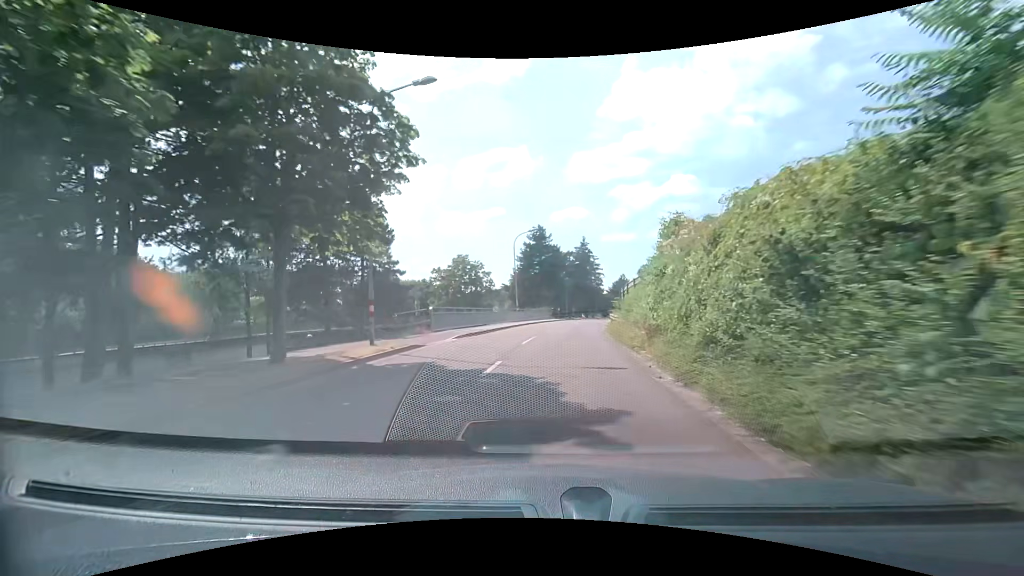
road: tertiary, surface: asphalt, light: Day
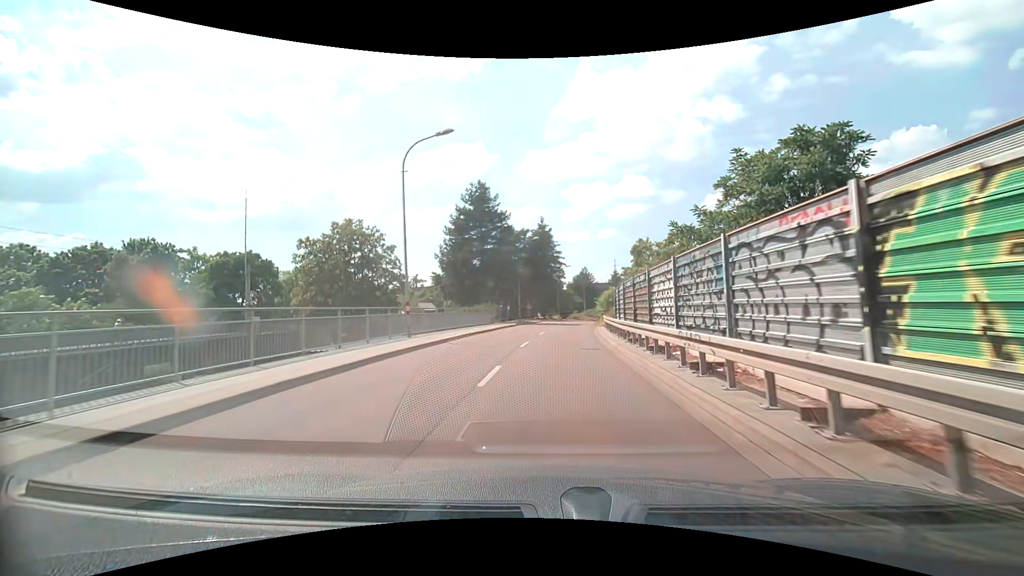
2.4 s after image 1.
(+1.1, +27.5) m; +5°
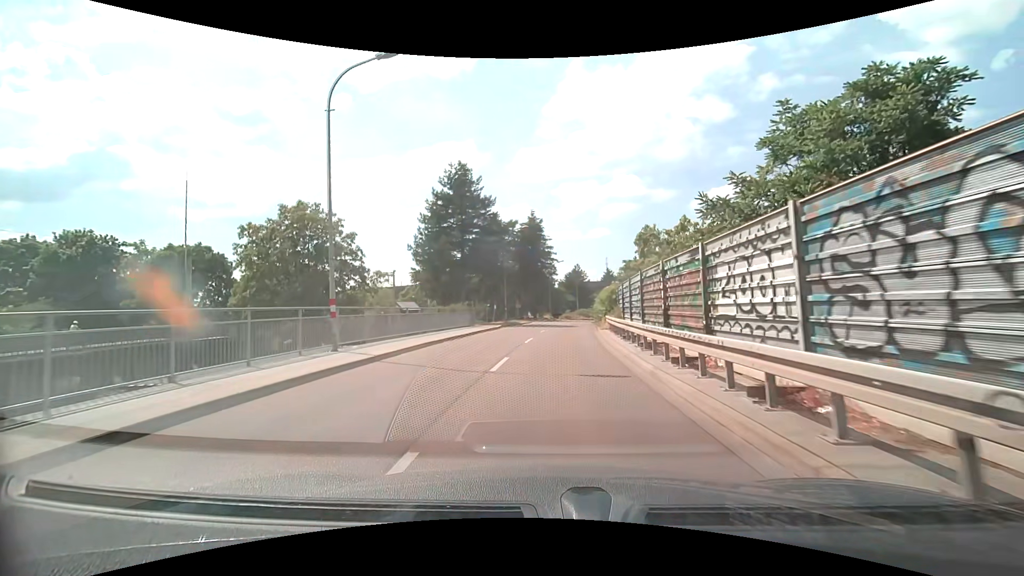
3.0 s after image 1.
(+0.1, +6.9) m; +1°
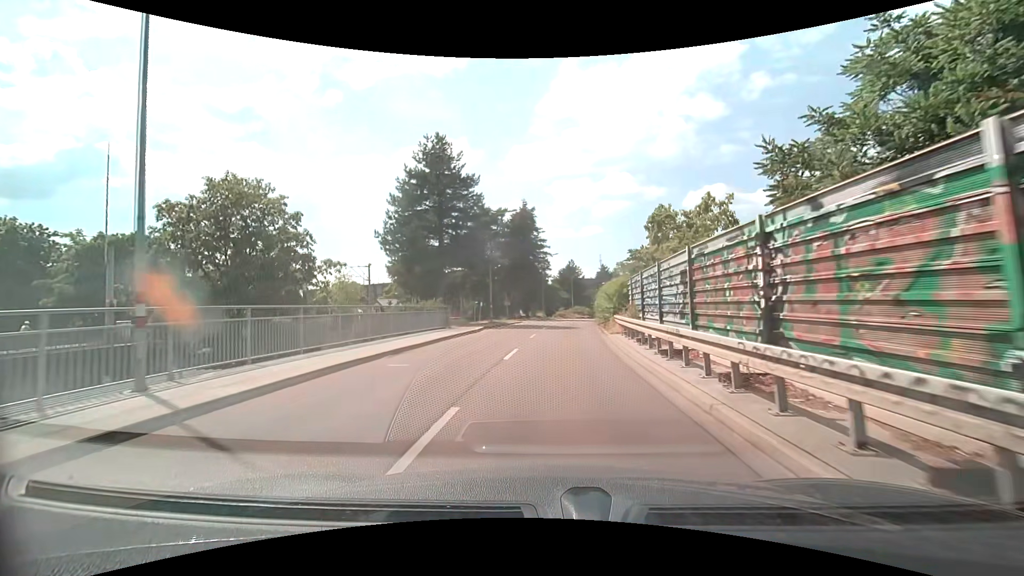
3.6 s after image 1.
(+0.1, +7.0) m; +1°
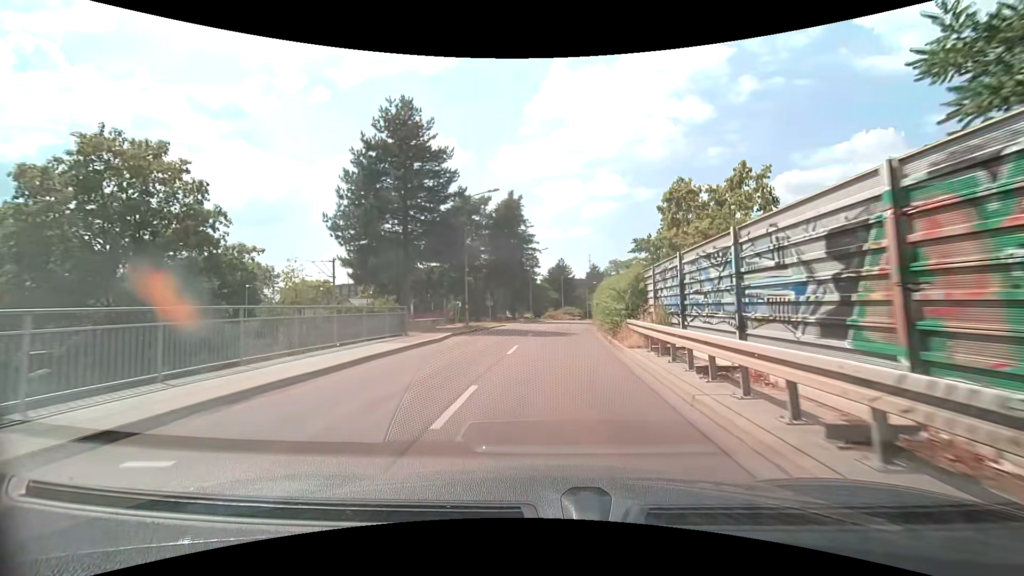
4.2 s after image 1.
(+0.1, +7.1) m; +1°
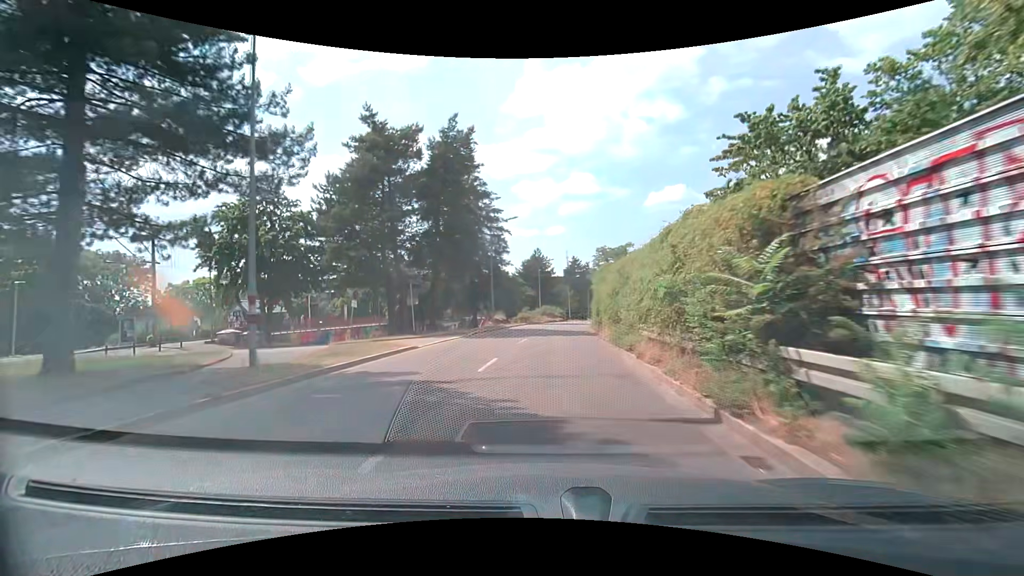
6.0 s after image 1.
(+0.6, +21.8) m; +3°
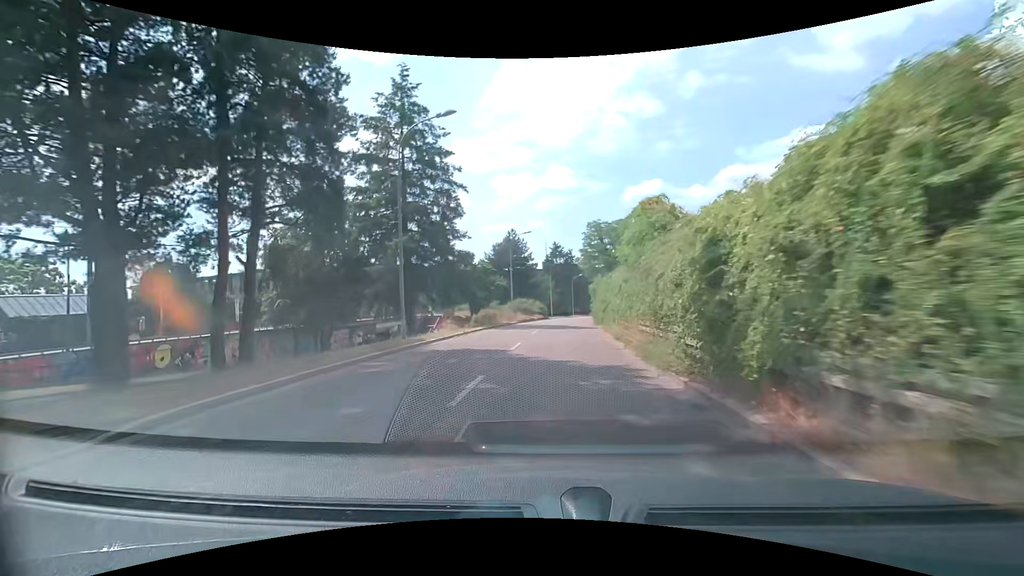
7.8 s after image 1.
(+0.4, +21.7) m; +3°
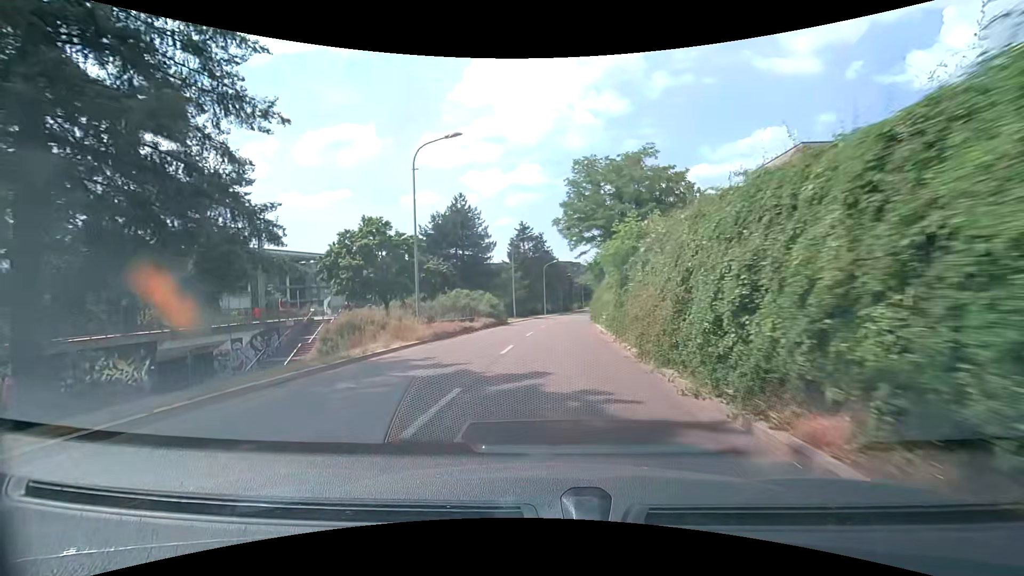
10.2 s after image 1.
(+0.8, +28.3) m; +3°
(0, +10) (0, +20) (+1, +30) (+2, +40) (+2, +50) (+4, +60) (+5, +70) (+6, +80) (+8, +90) (+10, +99) m
